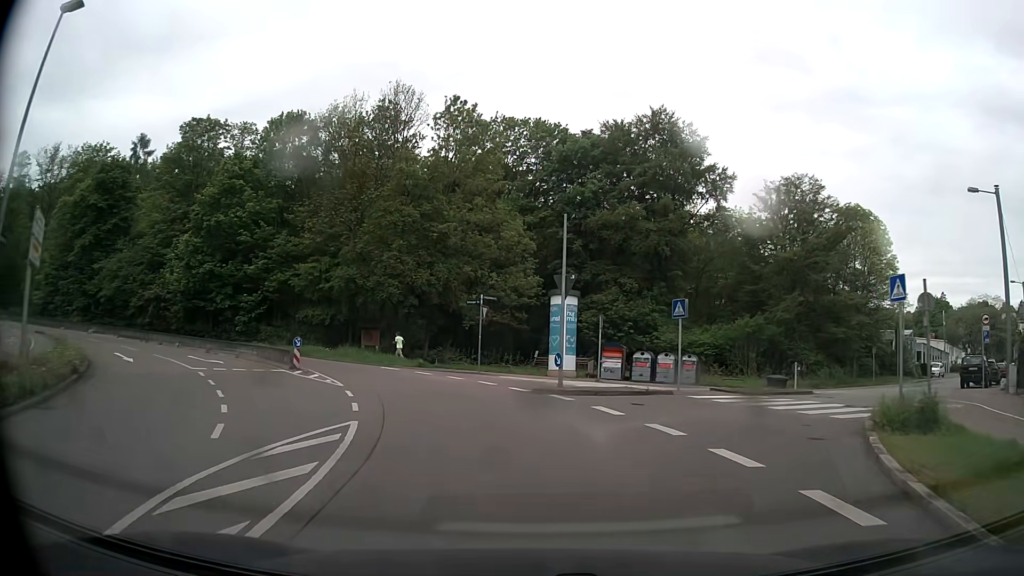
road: secondary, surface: asphalt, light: Day
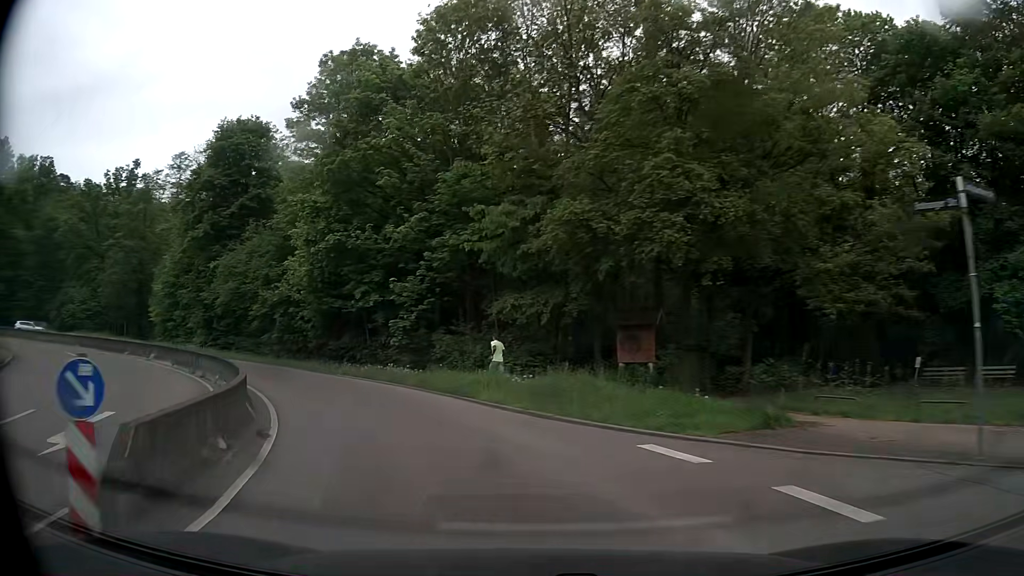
(-4.1, +22.8) m; -25°
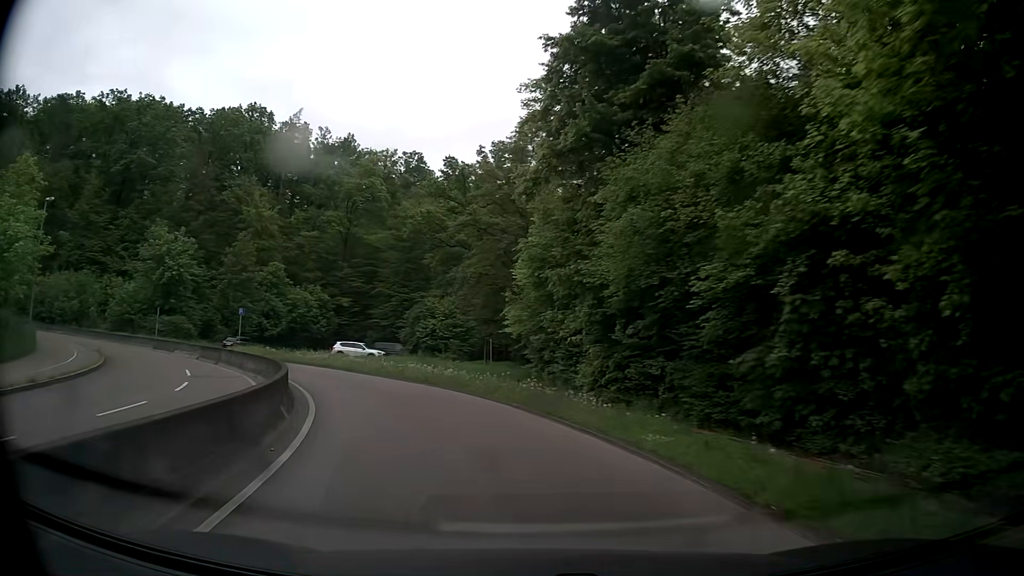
(-9.5, +24.4) m; -40°
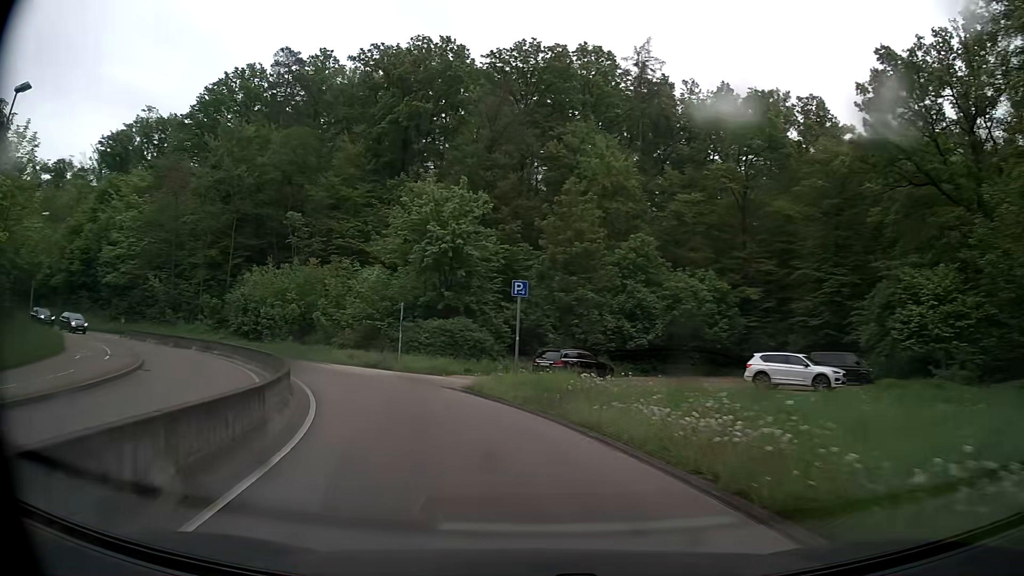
(-7.8, +26.4) m; -34°
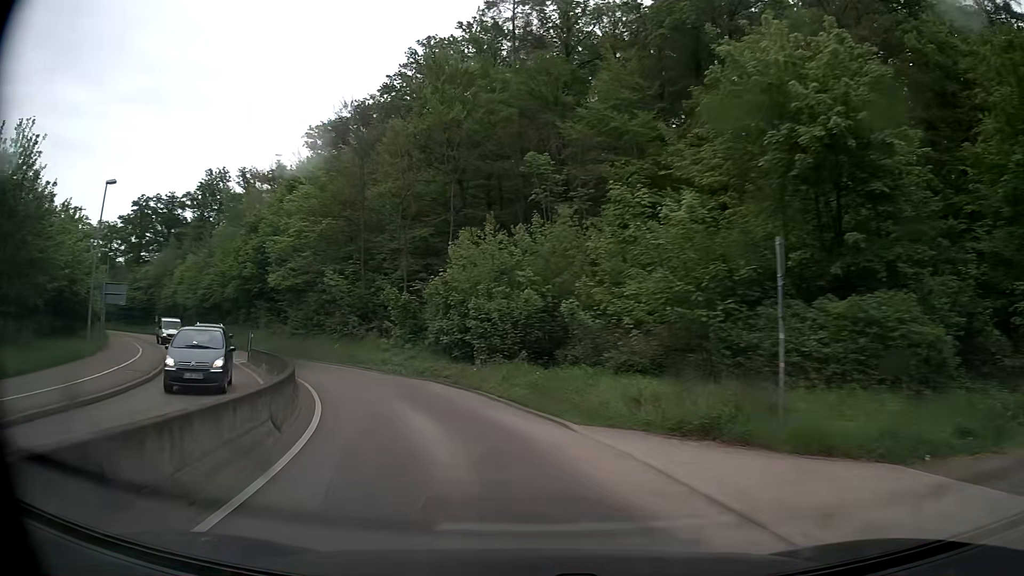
(-4.6, +20.9) m; -26°
(-1, +10) (-4, +19) (-9, +28) (-15, +36) (-21, +44) (-27, +52) (-33, +60) (-39, +68) (-46, +76) (-52, +83) m
